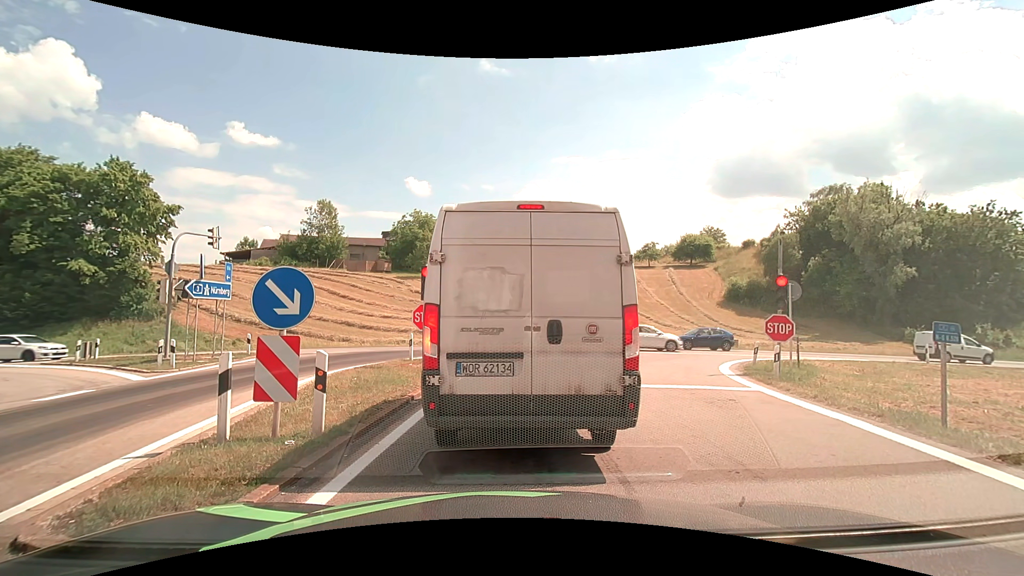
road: motorway_link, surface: asphalt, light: Day
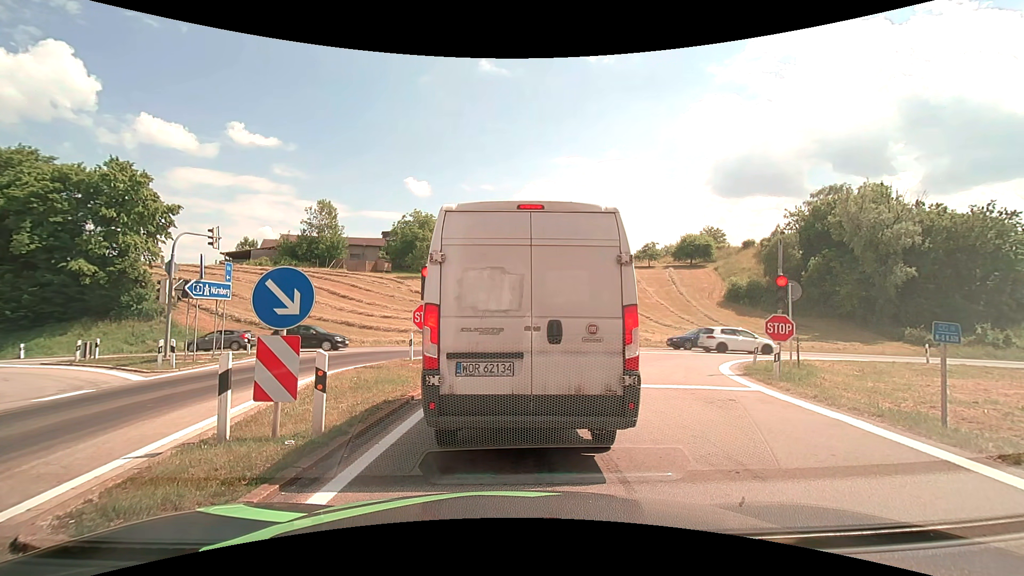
(0.0, 0.0) m; 0°
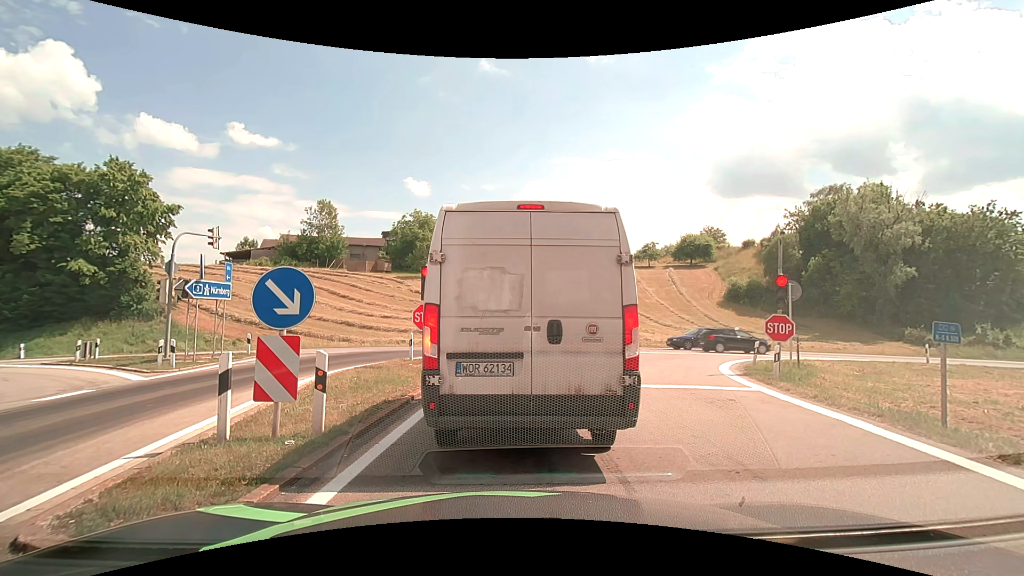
(0.0, 0.0) m; 0°
(0, +10) (0, +20) (-4, +29) (-13, +34) (-22, +36) (-32, +36) (-42, +36) (-52, +36) (-62, +36) (-72, +36) m
